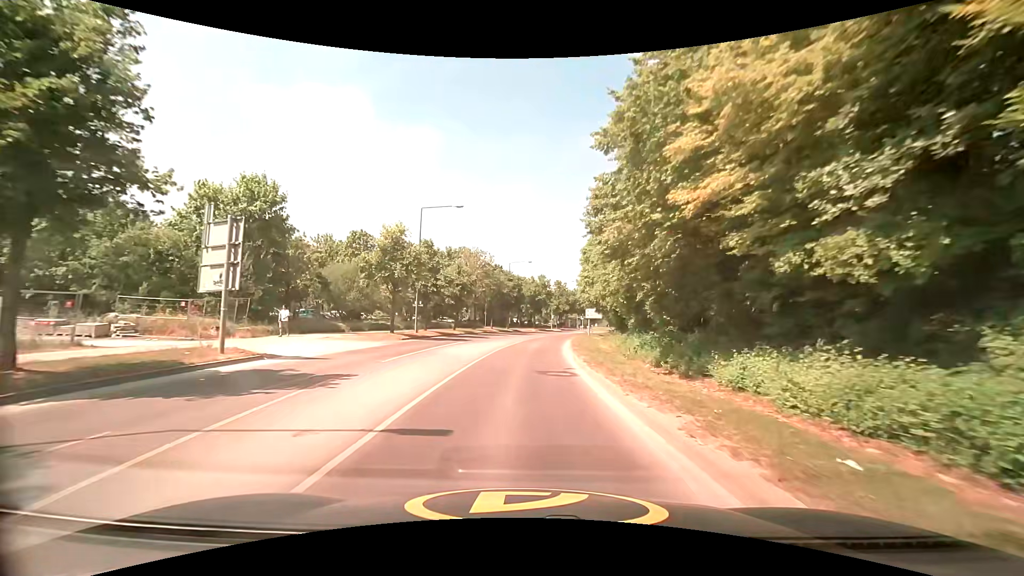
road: tertiary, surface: asphalt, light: Day
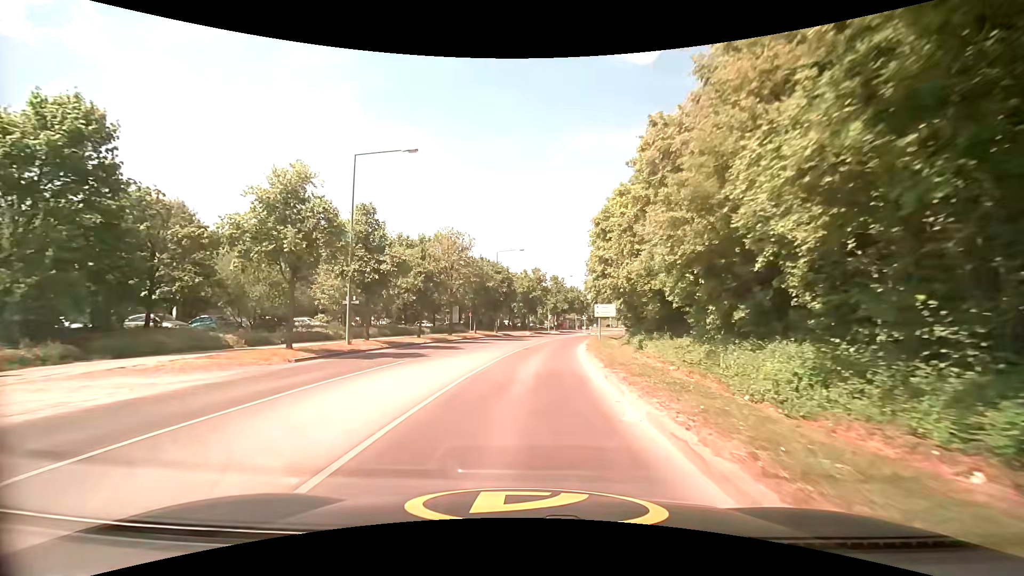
(0.0, +13.8) m; +1°
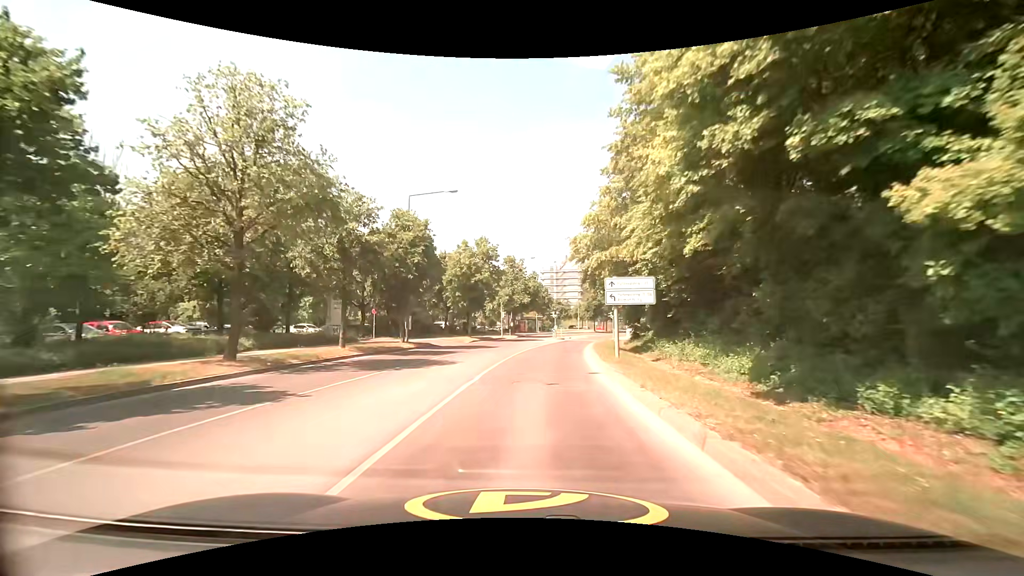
(+1.0, +27.2) m; +5°
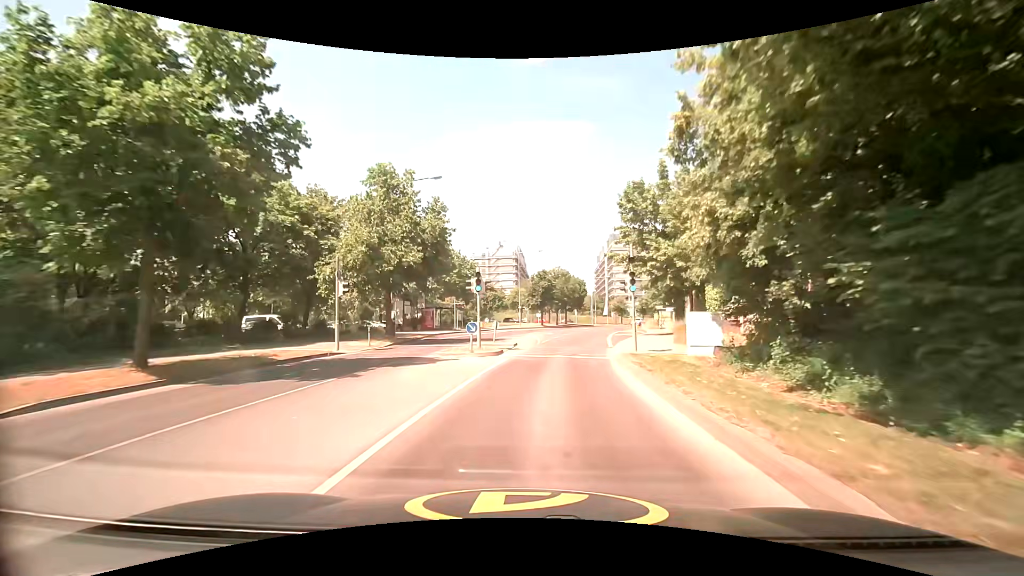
(+2.0, +34.5) m; +8°
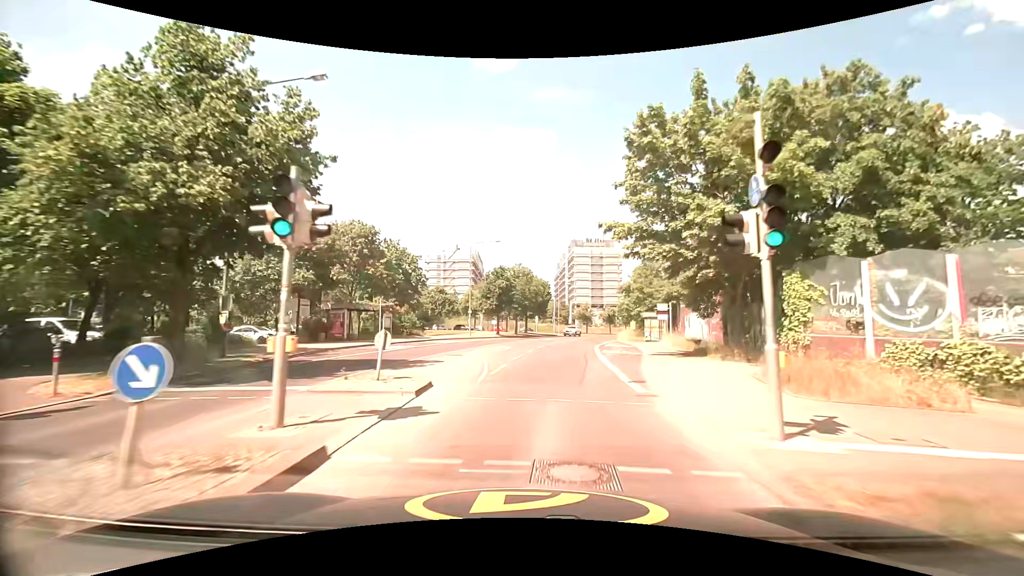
(+0.4, +13.8) m; +5°
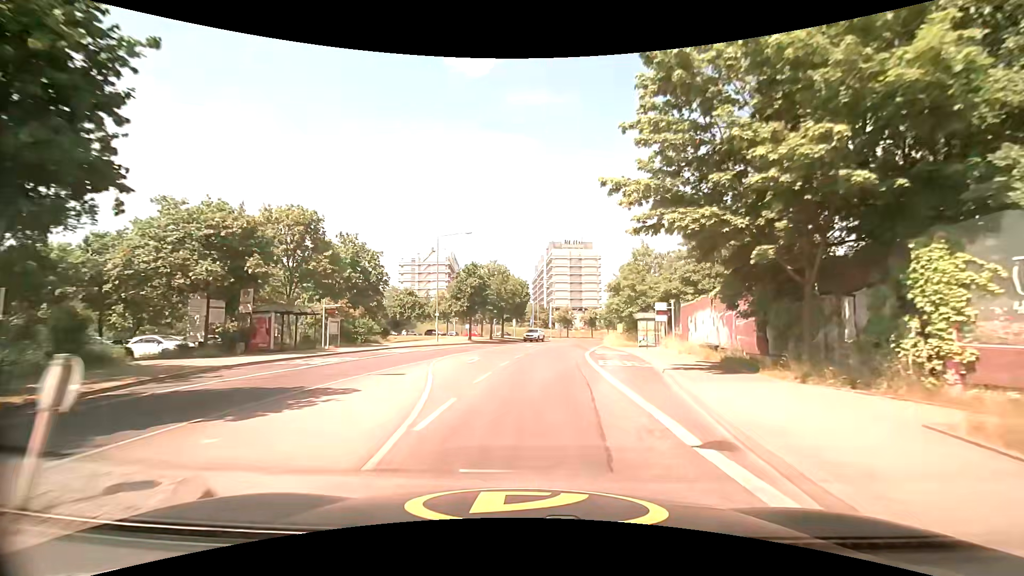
(+0.1, +6.9) m; +2°
(0, +10) (+1, +20) (+2, +30) (+3, +40) (+5, +50) (+7, +60) (+9, +69) (+12, +79) (+16, +88) (+20, +97) m
